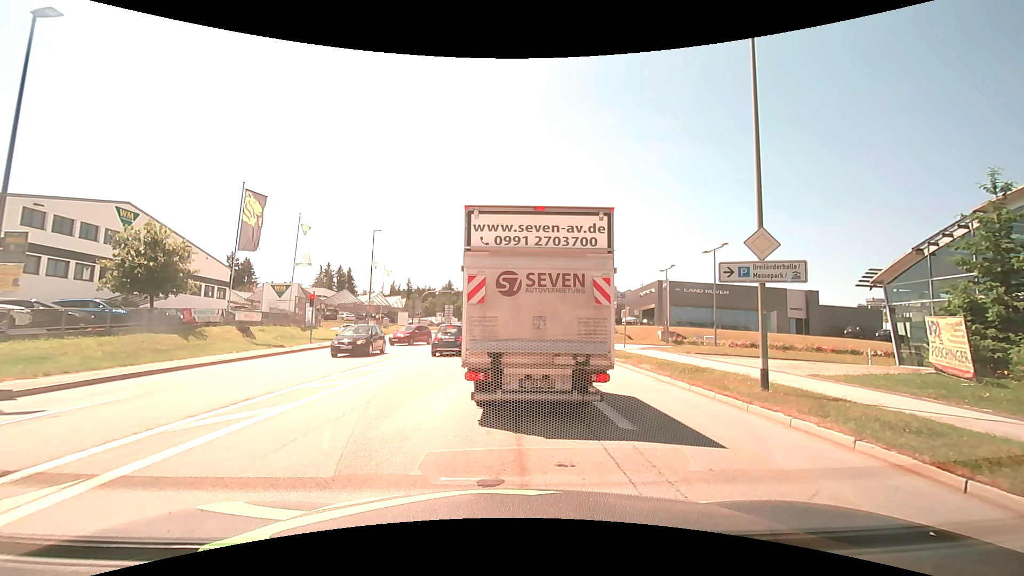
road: tertiary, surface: asphalt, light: Day
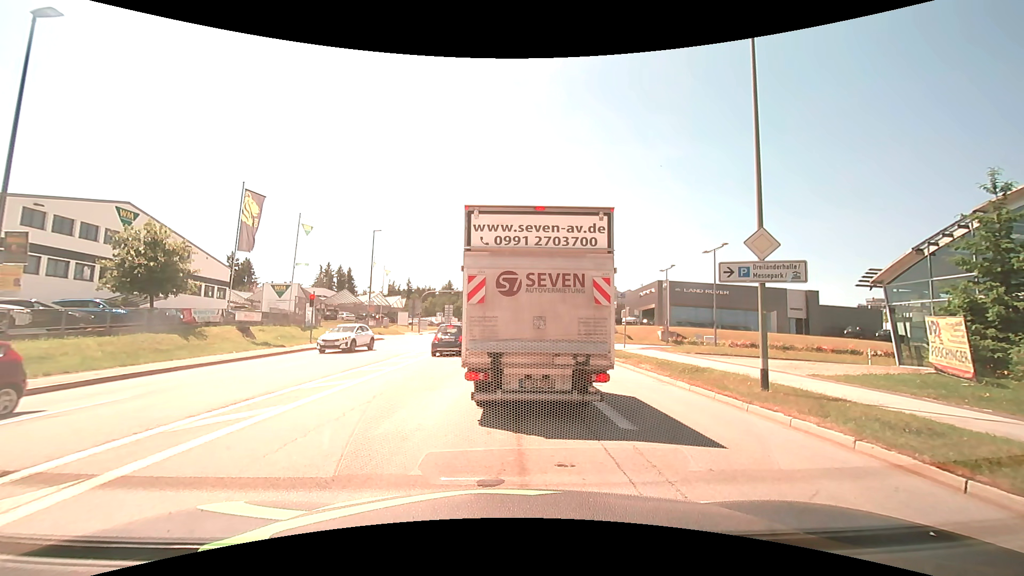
(0.0, 0.0) m; 0°
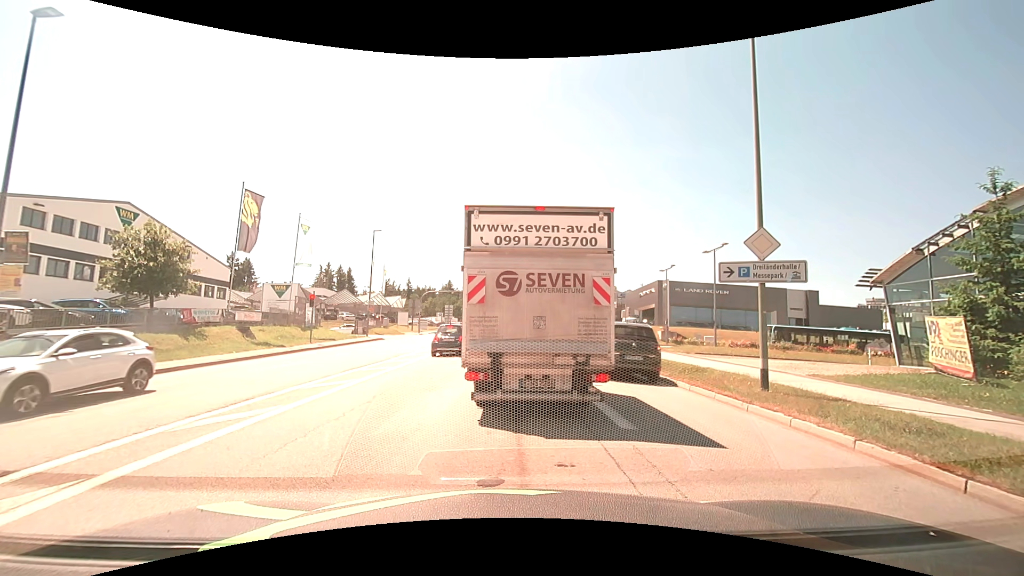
(0.0, 0.0) m; 0°
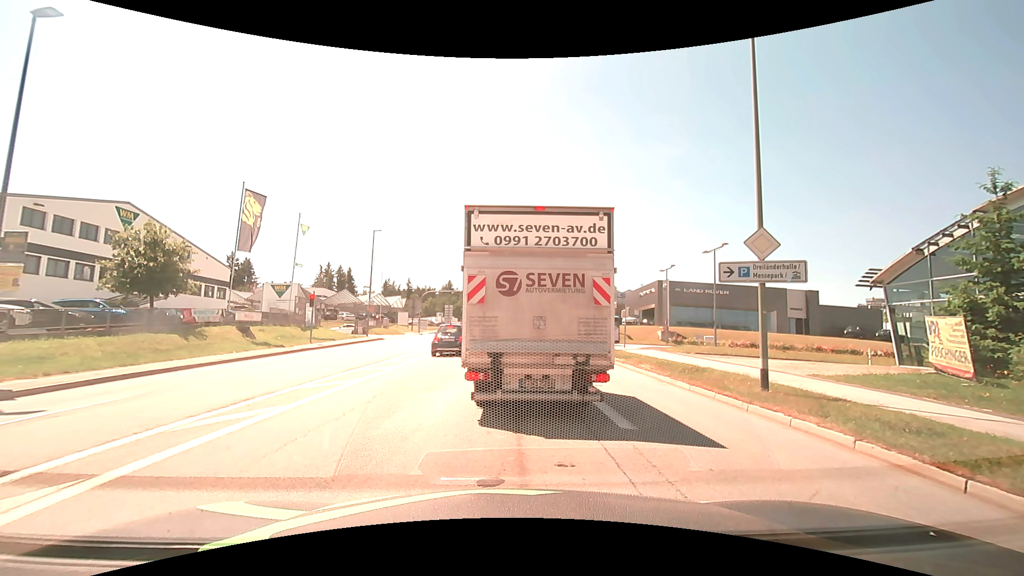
(0.0, 0.0) m; 0°
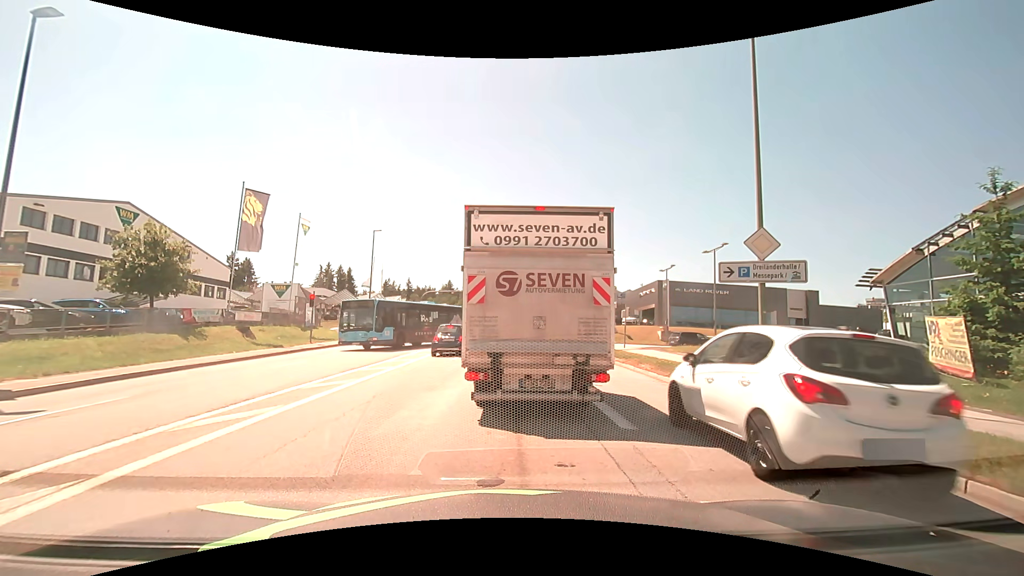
(0.0, 0.0) m; 0°
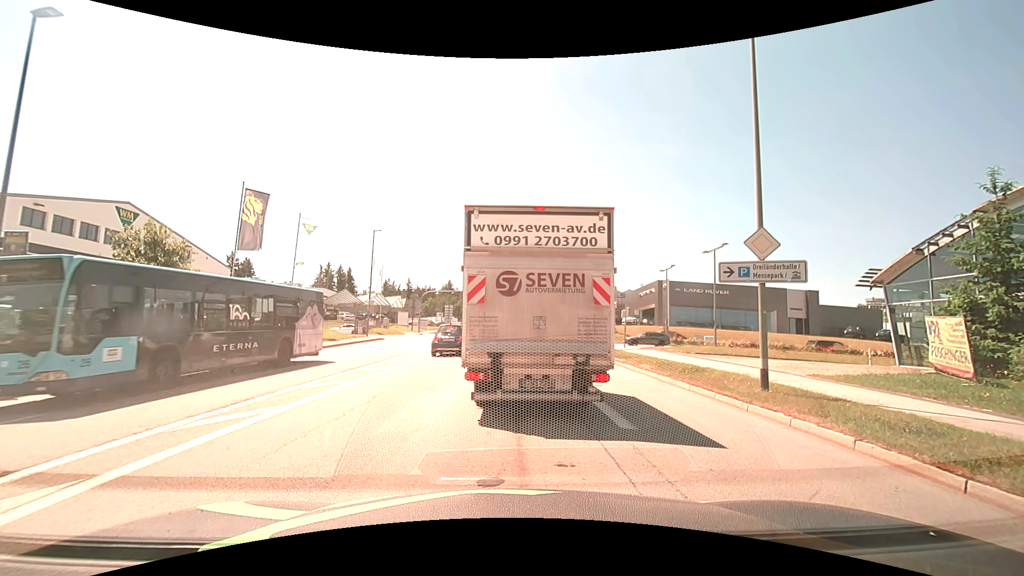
(0.0, 0.0) m; 0°
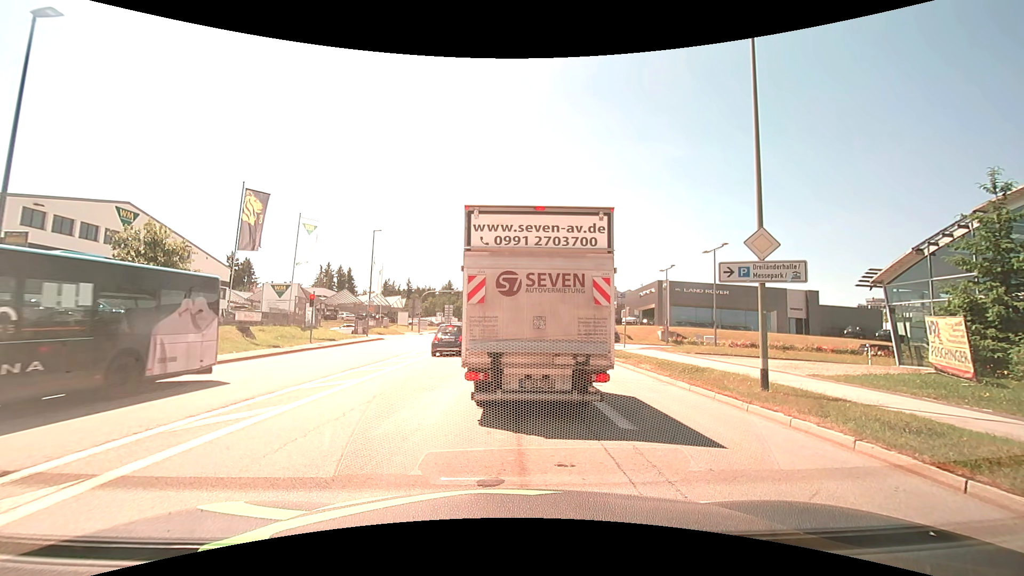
(0.0, 0.0) m; 0°
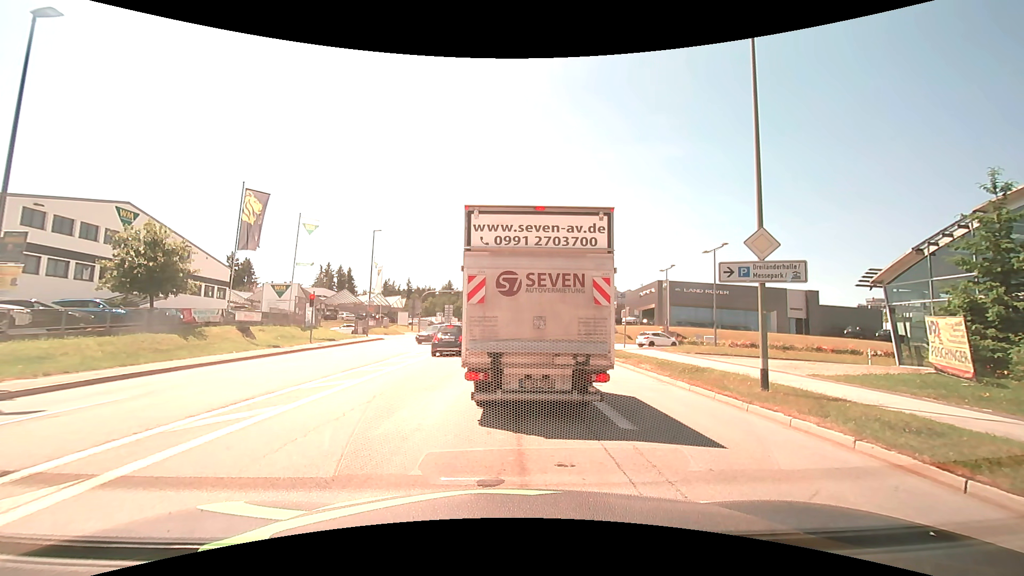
(0.0, 0.0) m; 0°
